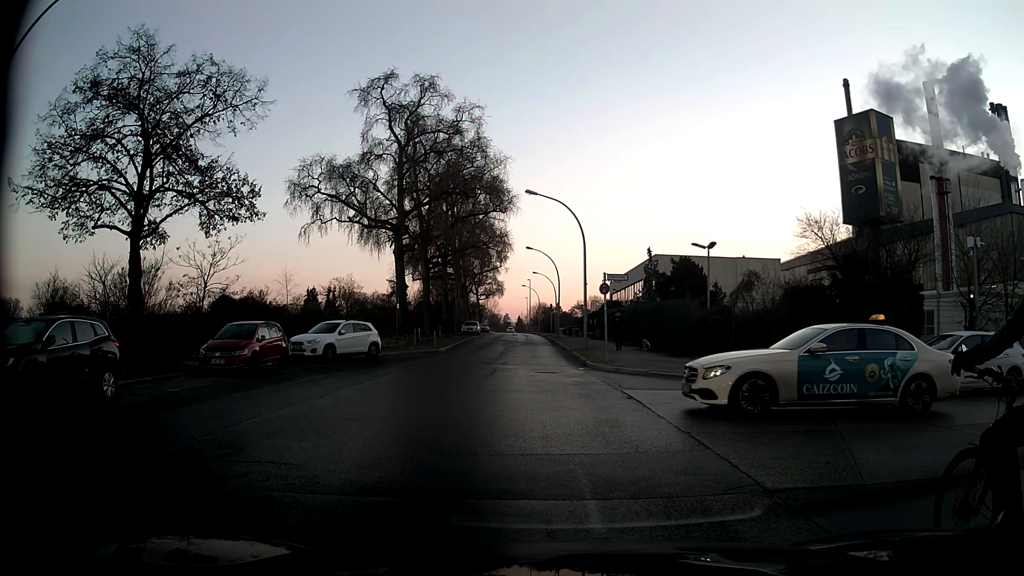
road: residential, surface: asphalt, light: Day
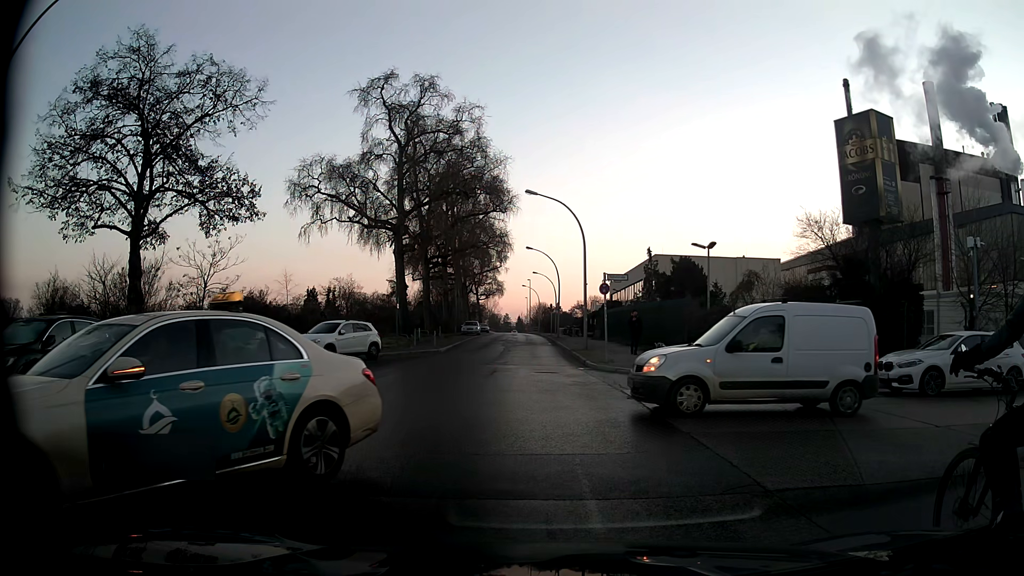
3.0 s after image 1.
(0.0, 0.0) m; 0°
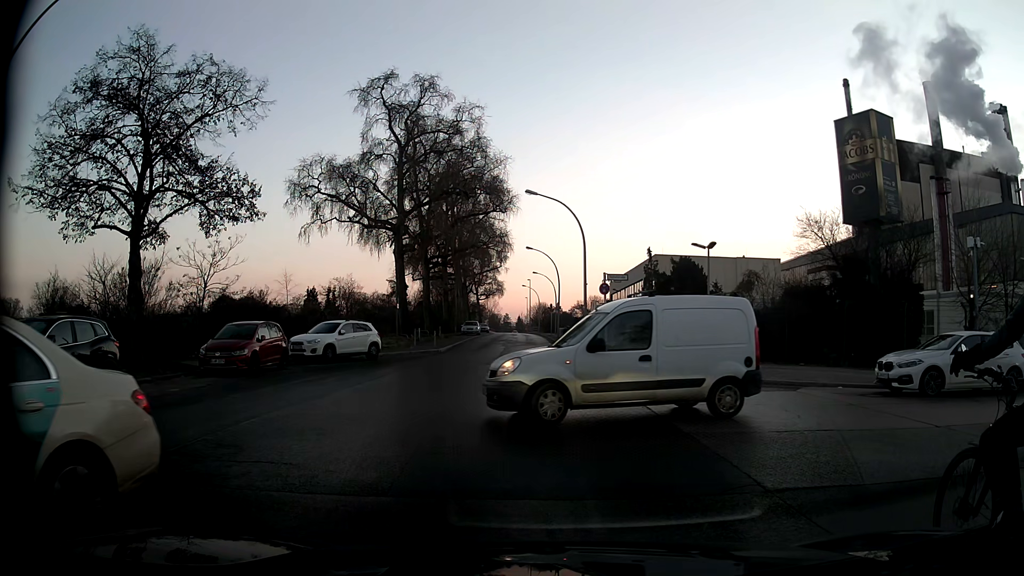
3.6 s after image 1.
(0.0, 0.0) m; 0°
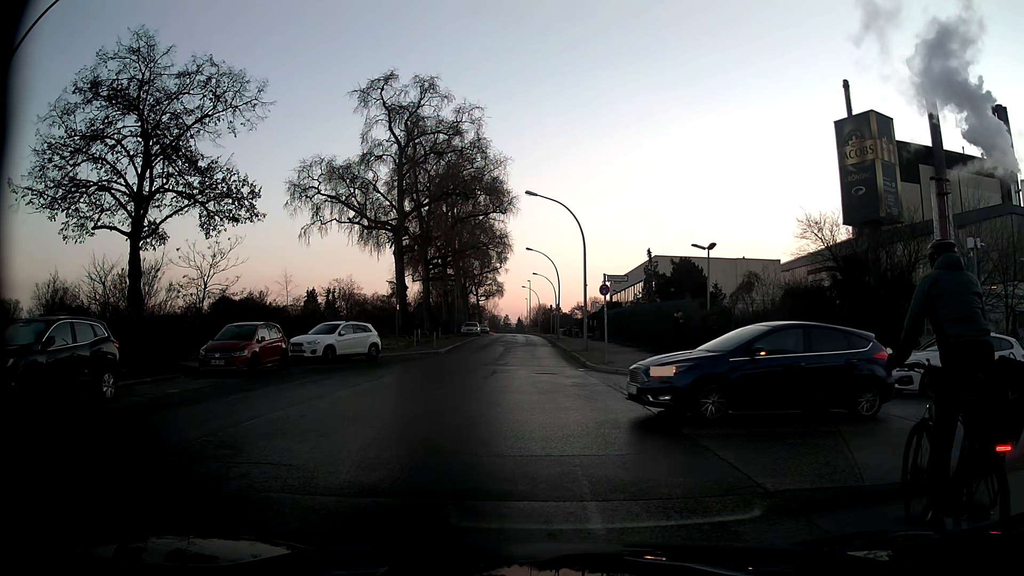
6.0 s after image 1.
(0.0, 0.0) m; 0°
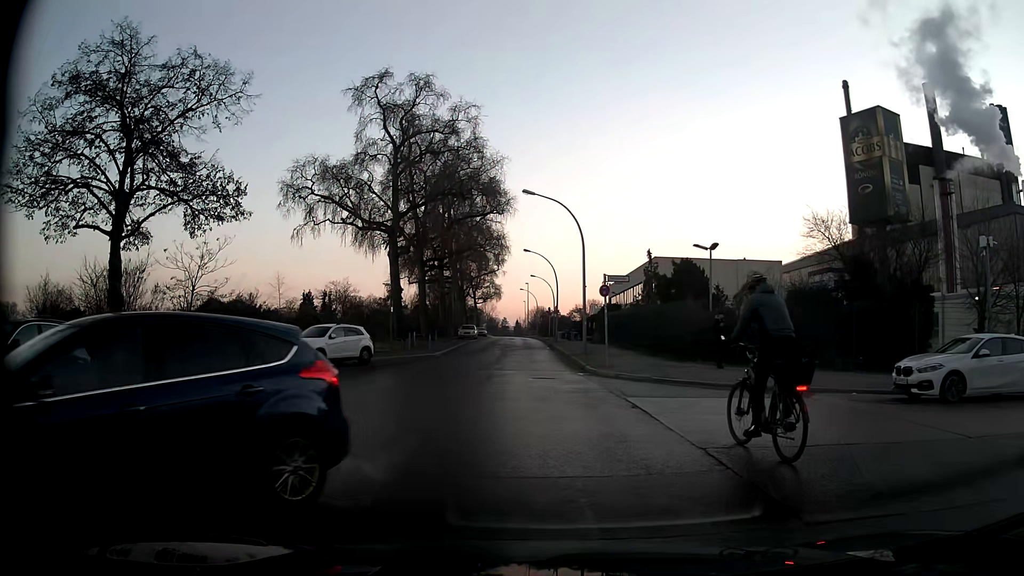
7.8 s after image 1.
(0.0, +0.9) m; 0°
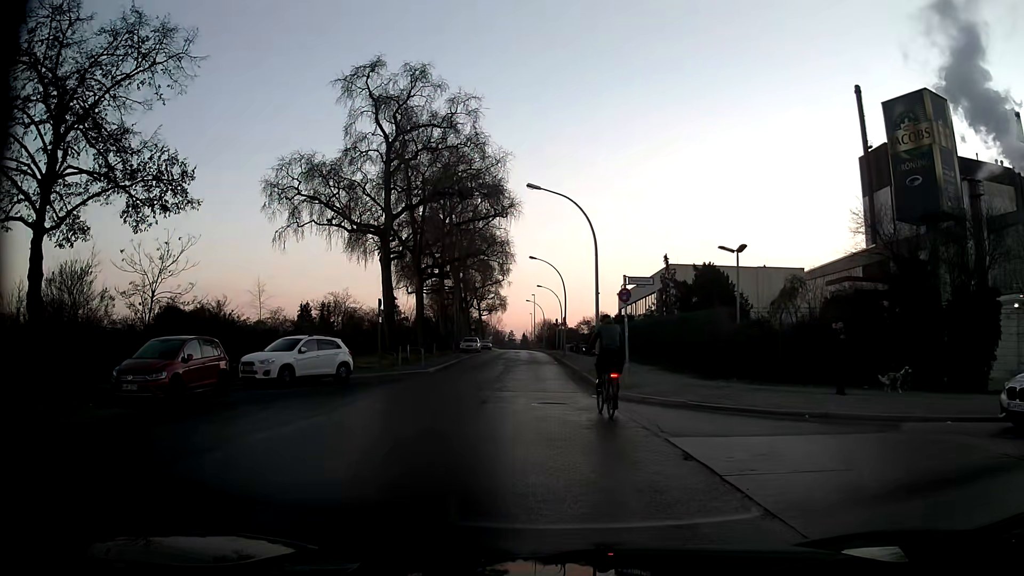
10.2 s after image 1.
(-0.1, +4.0) m; -1°
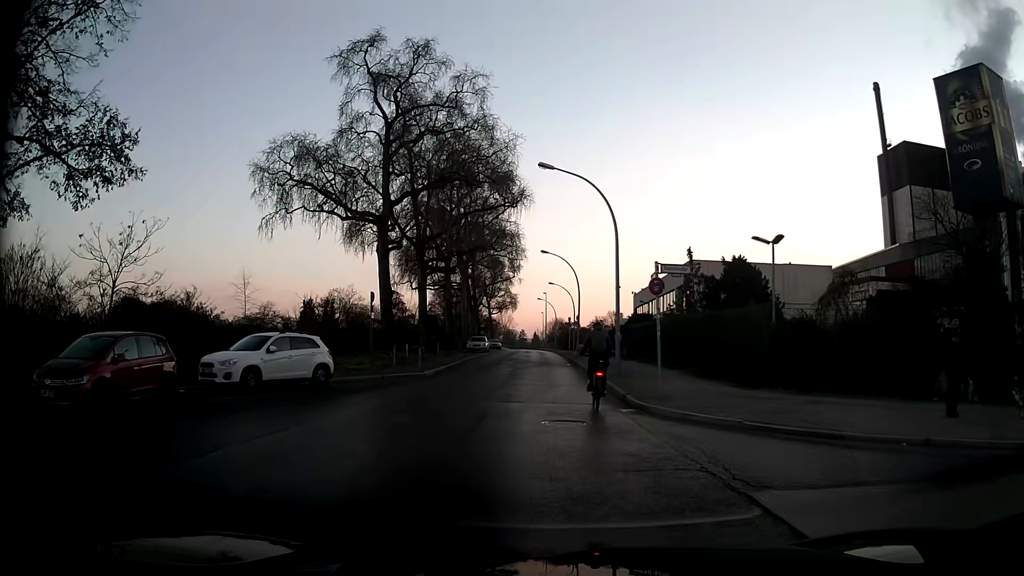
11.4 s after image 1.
(-0.1, +3.5) m; -1°
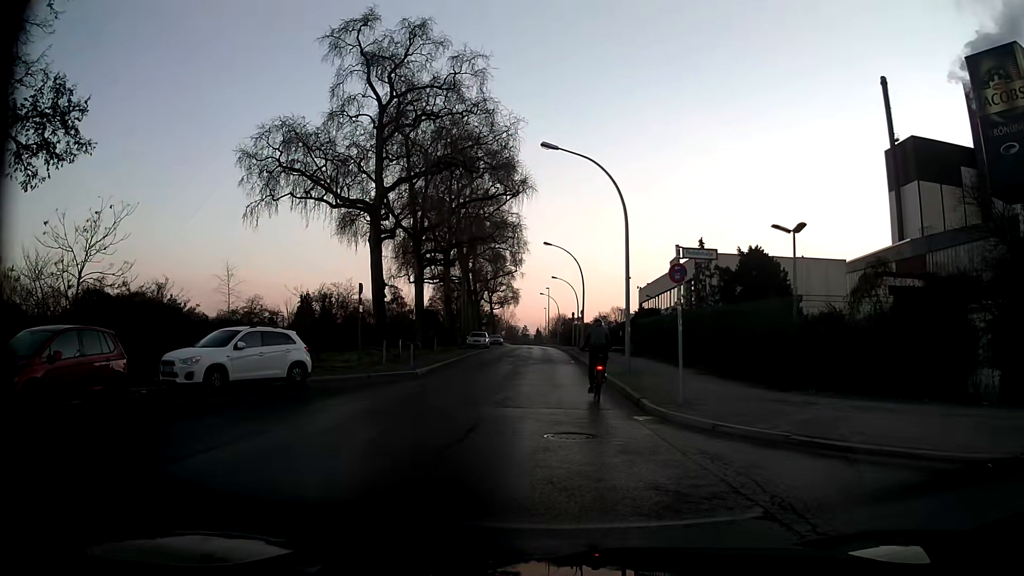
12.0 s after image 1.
(0.0, +2.2) m; 0°
(0, +10) (0, +20) (0, +30) (0, +40) (0, +50) (0, +60) (0, +70) (-1, +80) (-2, +90) (-3, +100) m
